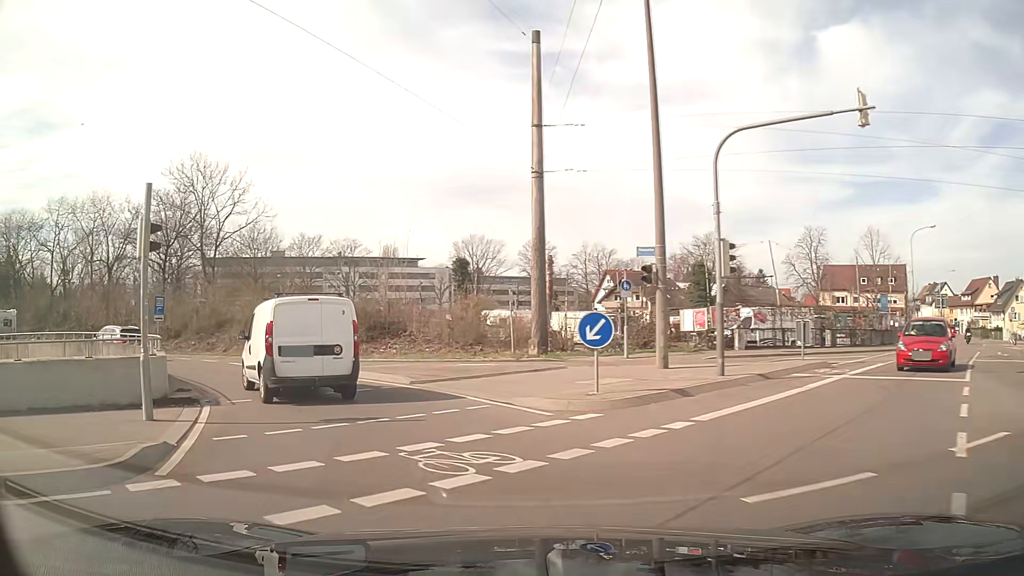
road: tertiary_link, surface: asphalt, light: Day
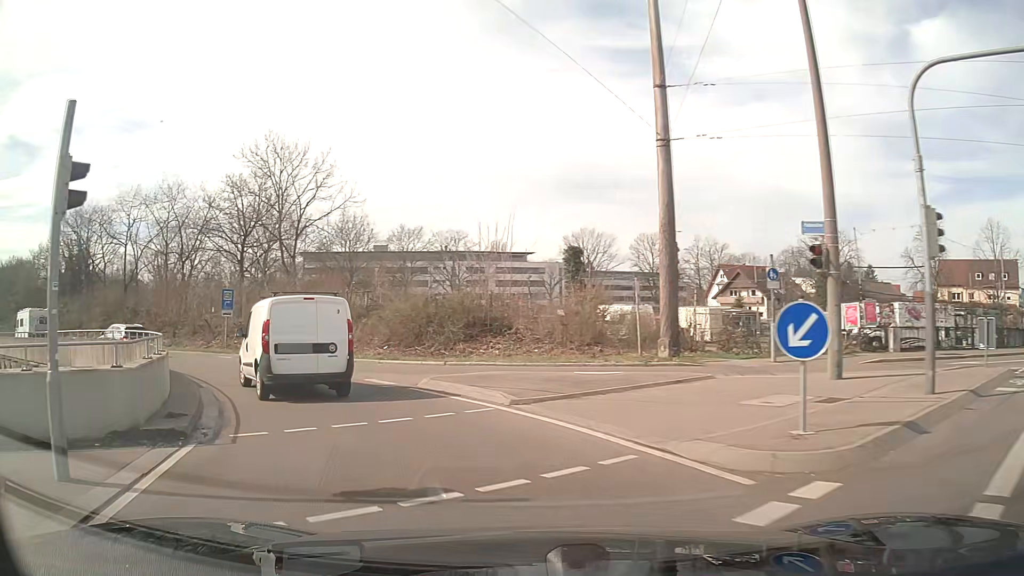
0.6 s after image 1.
(-0.3, +4.4) m; -9°
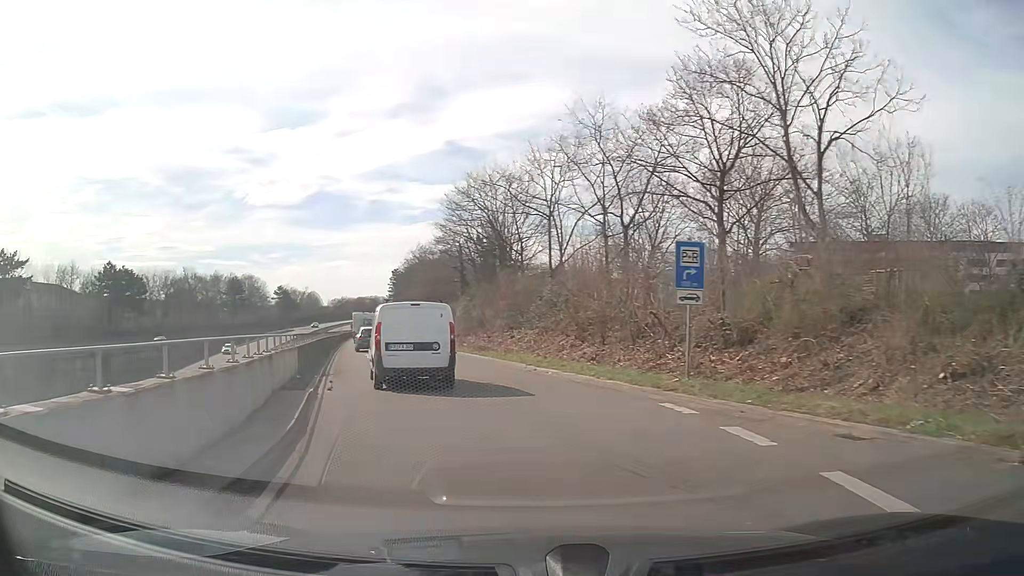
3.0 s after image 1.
(-6.7, +17.5) m; -41°
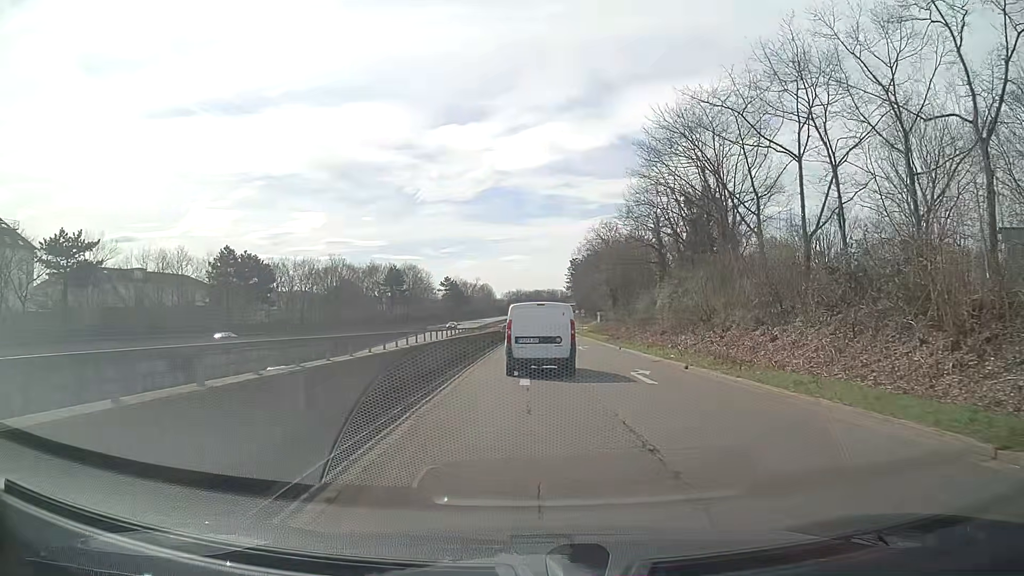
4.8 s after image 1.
(-2.9, +16.1) m; -15°
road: trunk_link
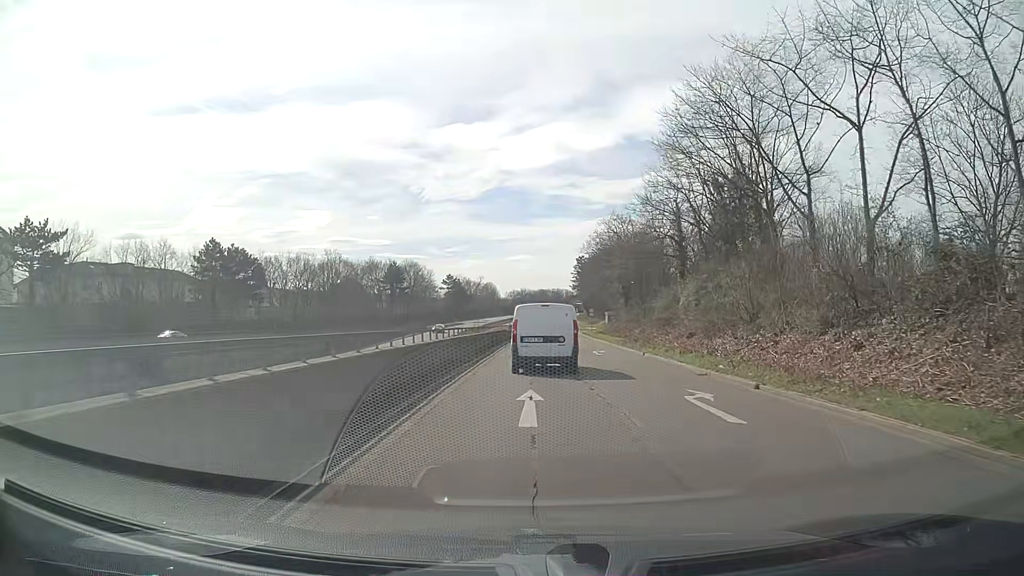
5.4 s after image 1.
(-0.1, +6.1) m; -1°
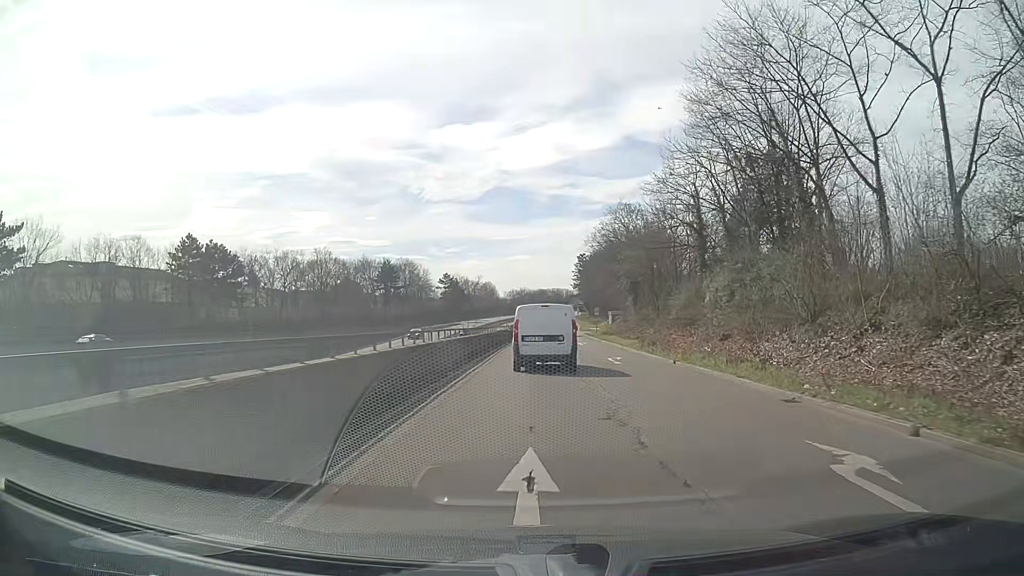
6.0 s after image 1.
(0.0, +6.4) m; 0°
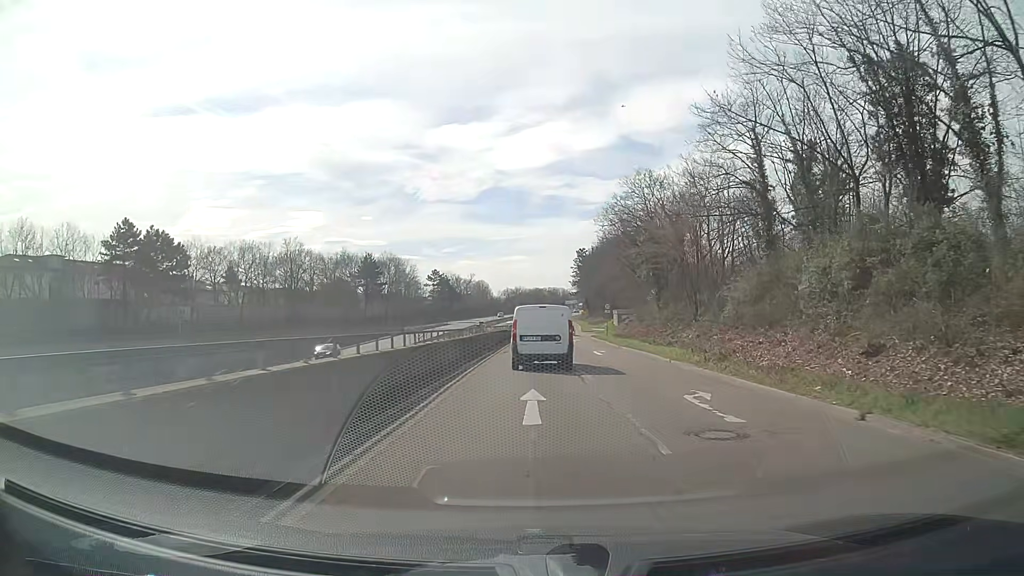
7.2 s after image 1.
(0.0, +13.8) m; 0°
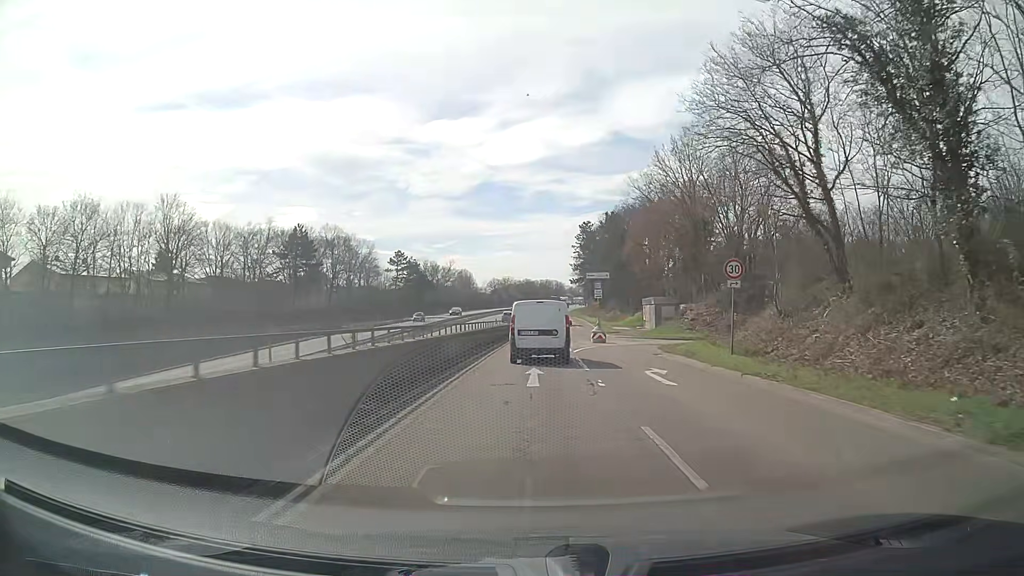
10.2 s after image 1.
(+0.3, +37.7) m; +1°
(0, +10) (0, +20) (0, +30) (+1, +40) (+1, +50) (+2, +60) (+2, +70) (+2, +80) (+3, +90) (+3, +100) m
